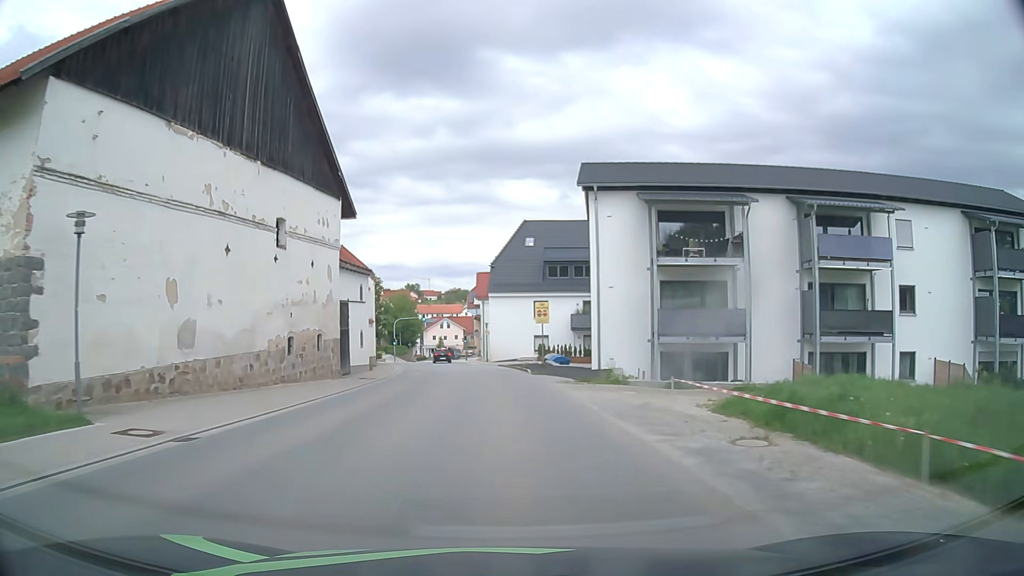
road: tertiary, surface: asphalt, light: Day
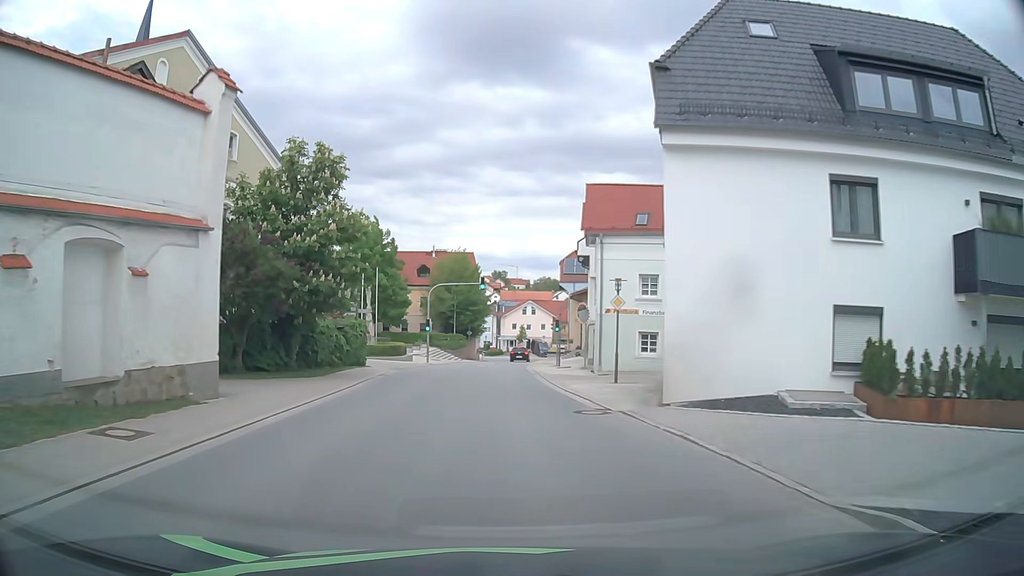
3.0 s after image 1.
(-2.3, +39.8) m; -7°
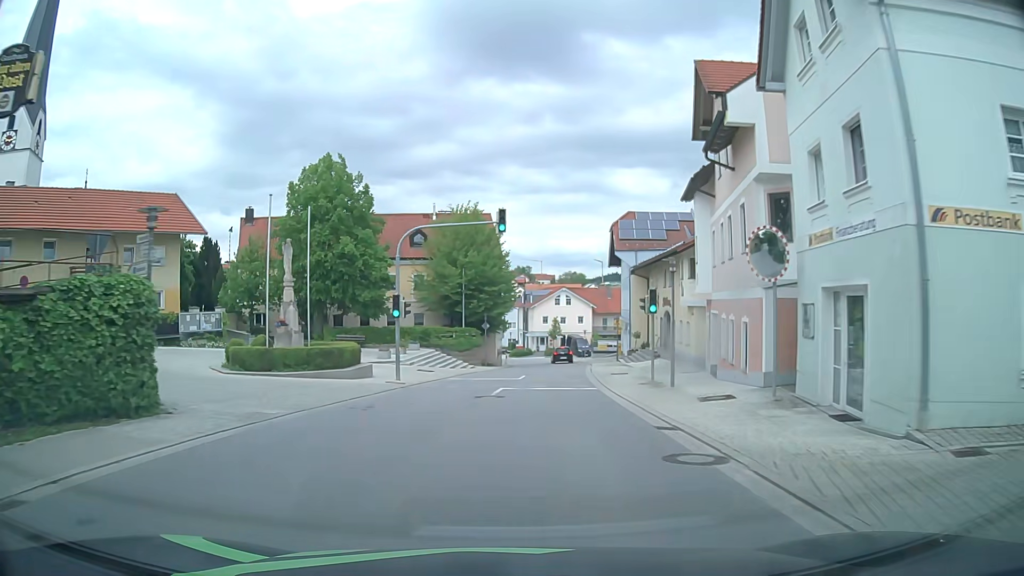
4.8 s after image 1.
(-0.8, +23.9) m; -2°
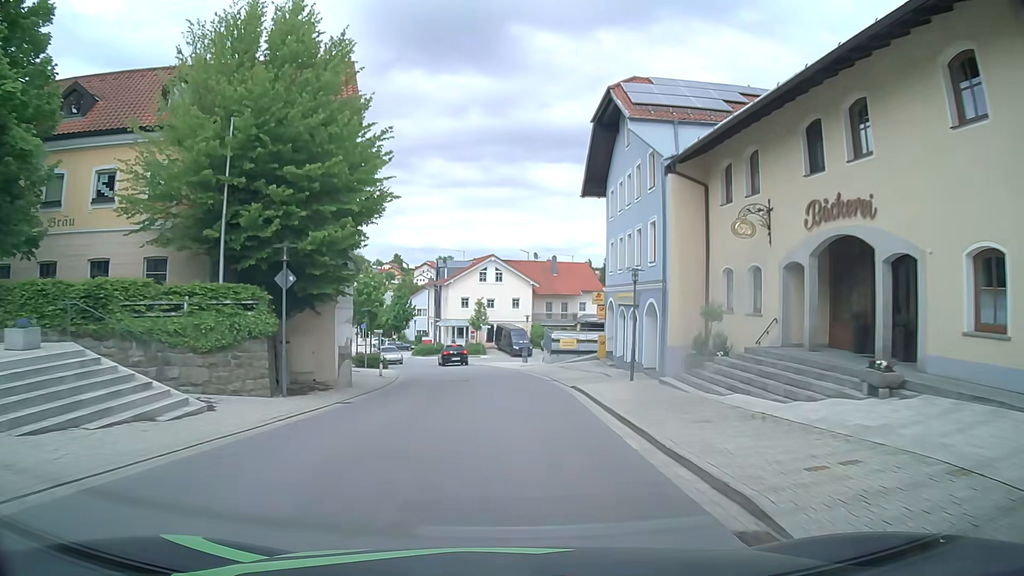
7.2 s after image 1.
(+1.9, +31.6) m; +7°
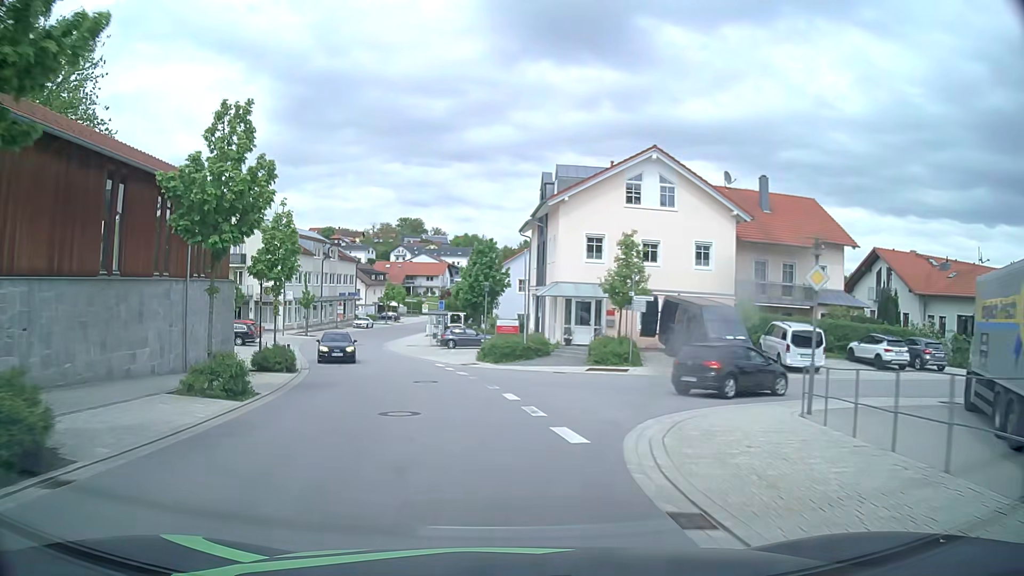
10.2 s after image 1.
(-1.4, +39.5) m; -11°
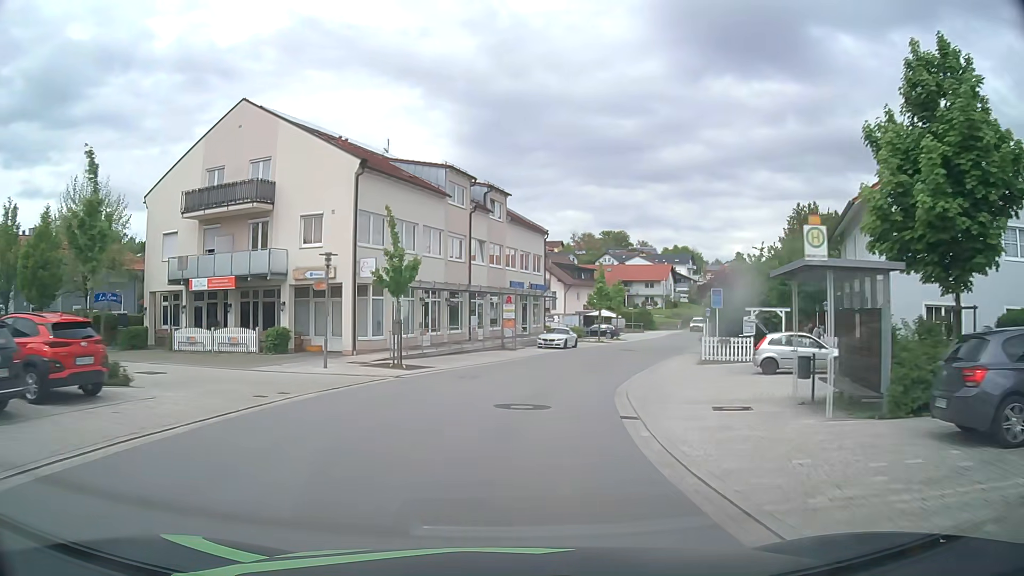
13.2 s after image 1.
(-7.2, +38.5) m; -17°
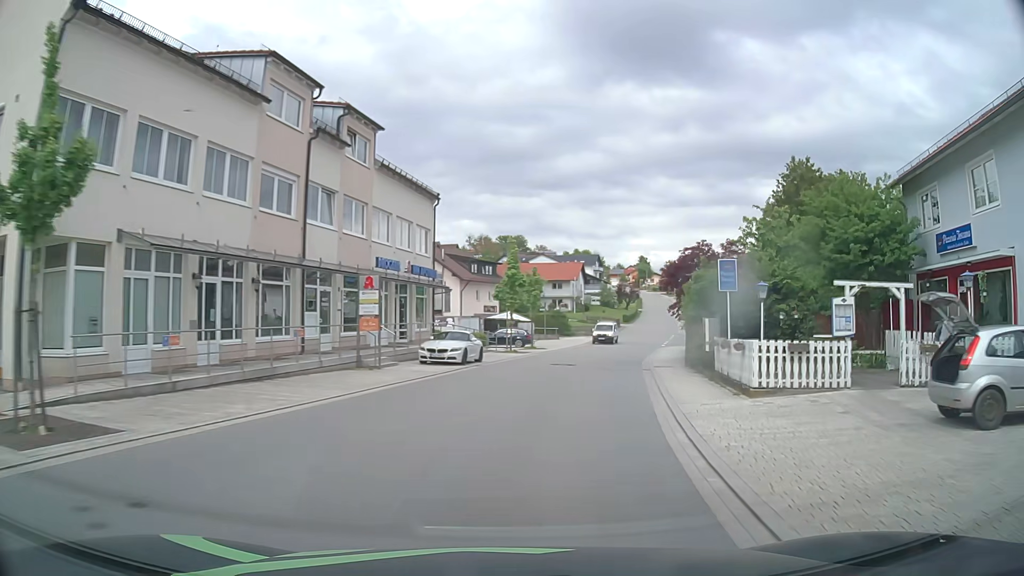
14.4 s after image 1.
(+0.9, +15.7) m; +8°
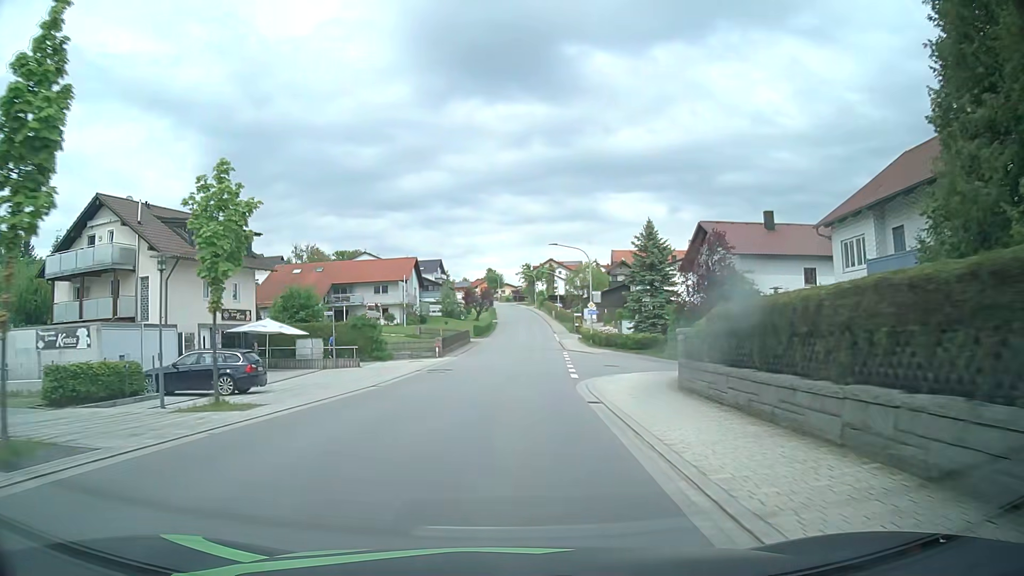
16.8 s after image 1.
(+5.1, +30.9) m; +14°
(0, +10) (0, +20) (+1, +30) (+1, +40) (+2, +50) (+2, +60) (+3, +70) (+3, +80) (+4, +90) (+4, +100) m
